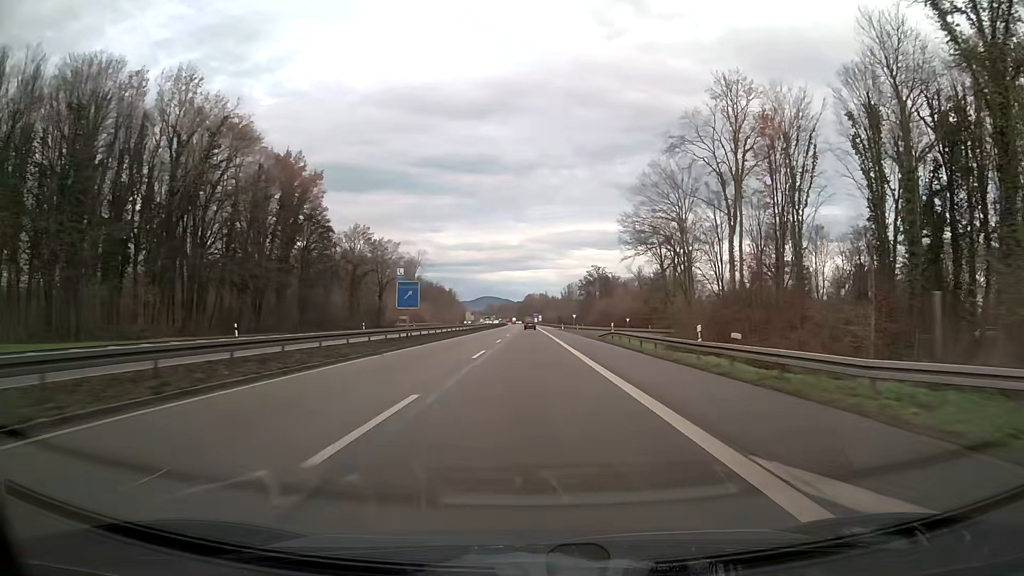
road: trunk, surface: asphalt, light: Day
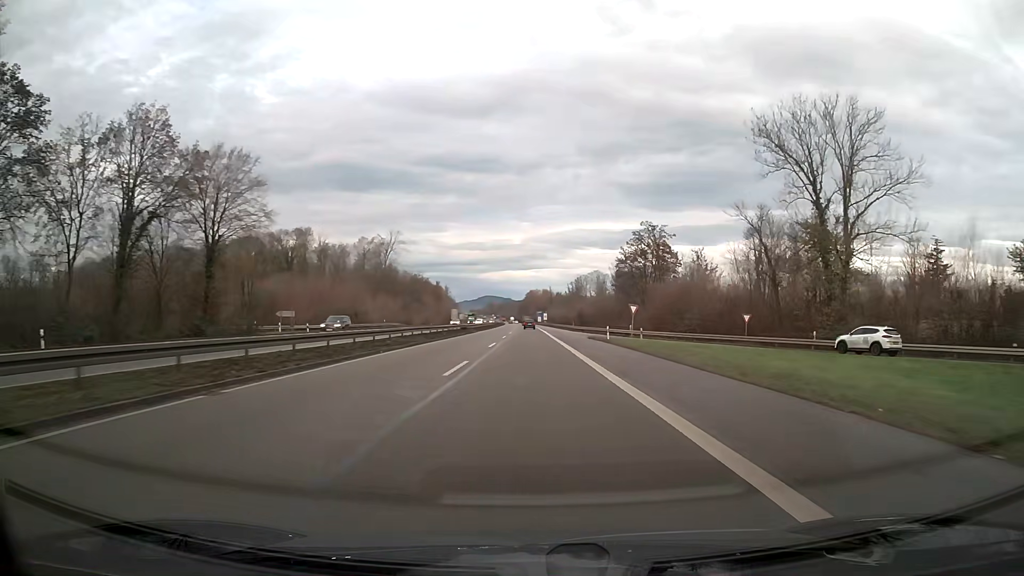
(-0.1, +63.2) m; 0°
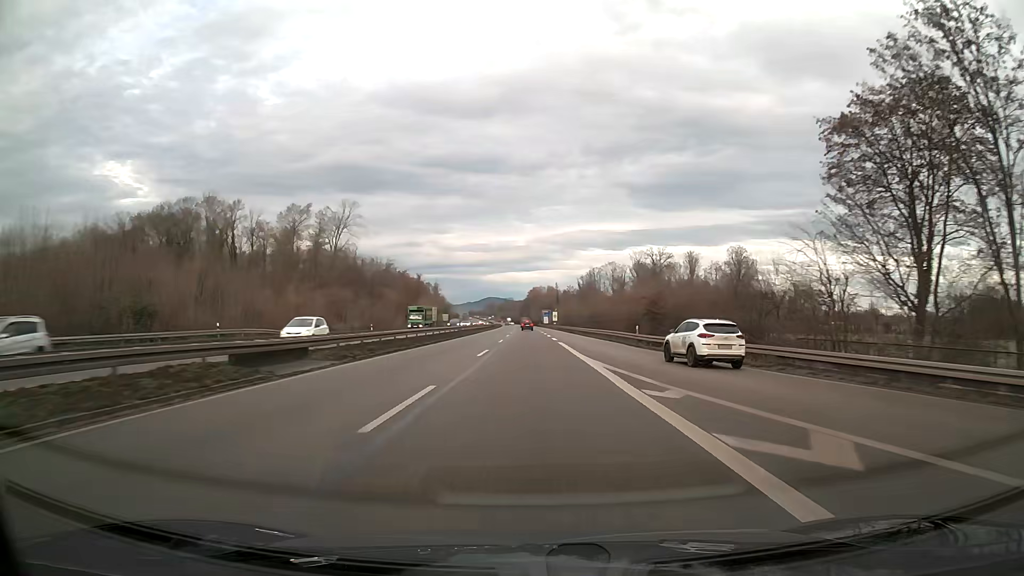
(-0.1, +63.2) m; 0°
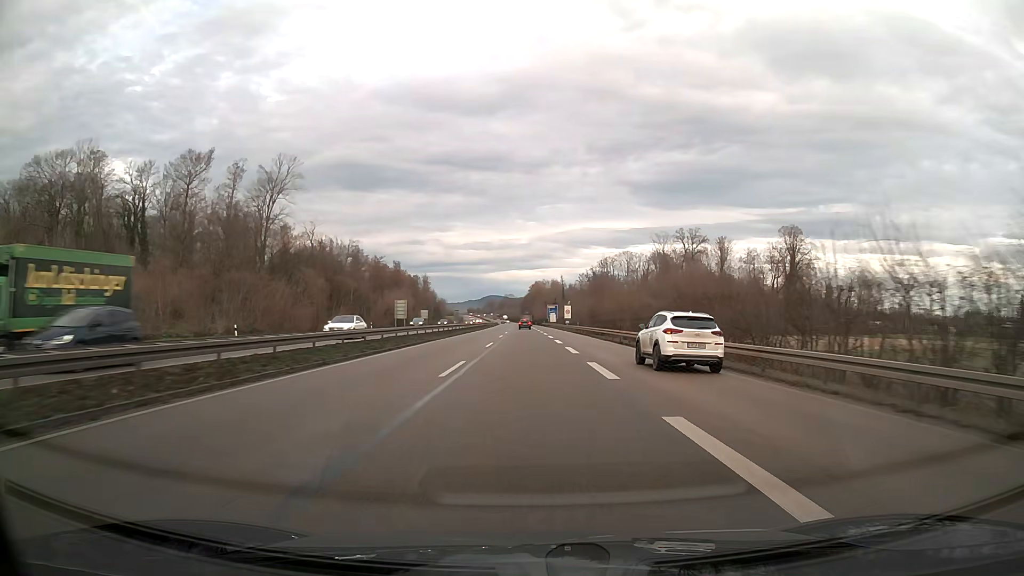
(-0.1, +47.4) m; 0°
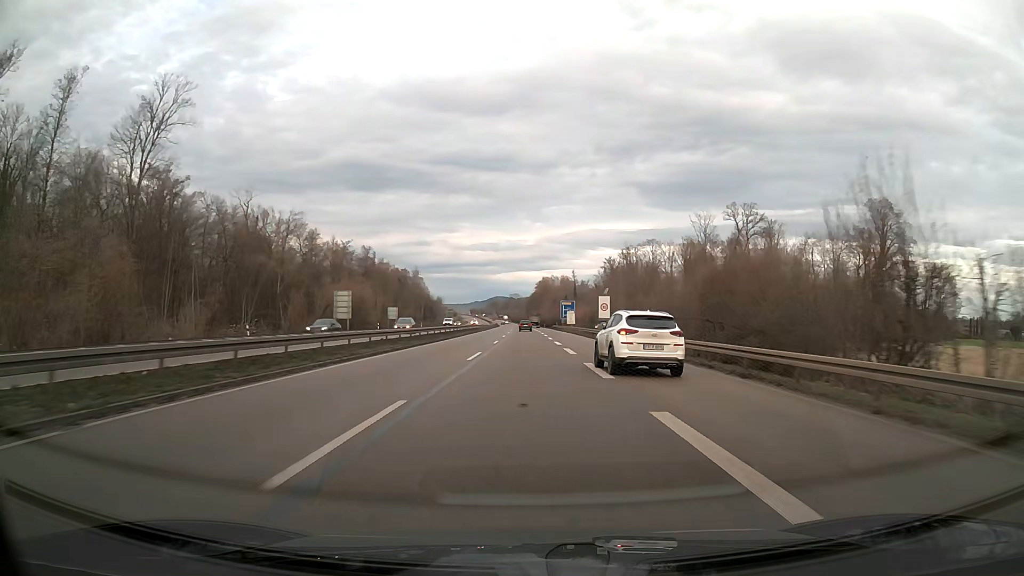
(-0.2, +47.4) m; -1°
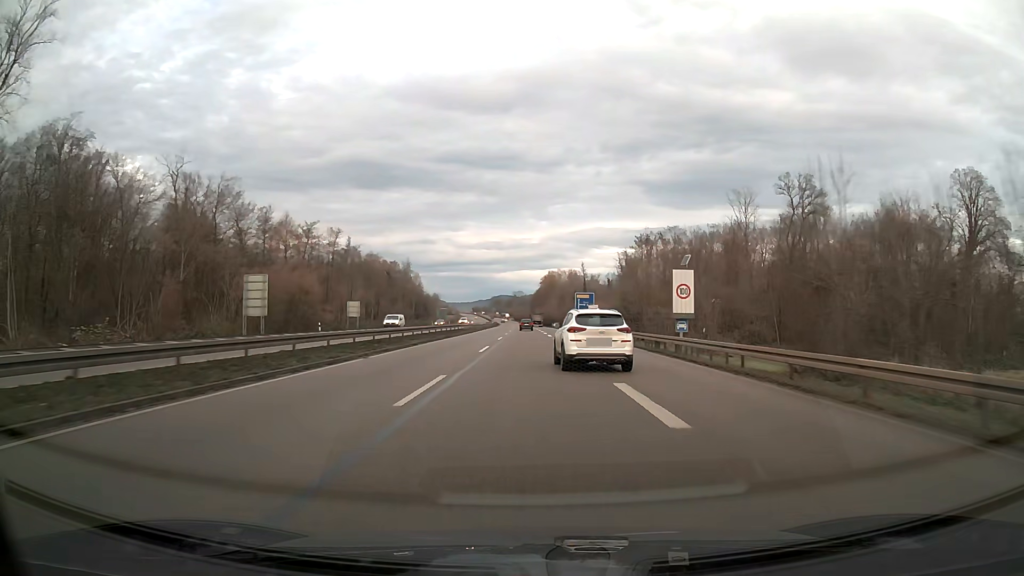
(-0.1, +31.6) m; 0°
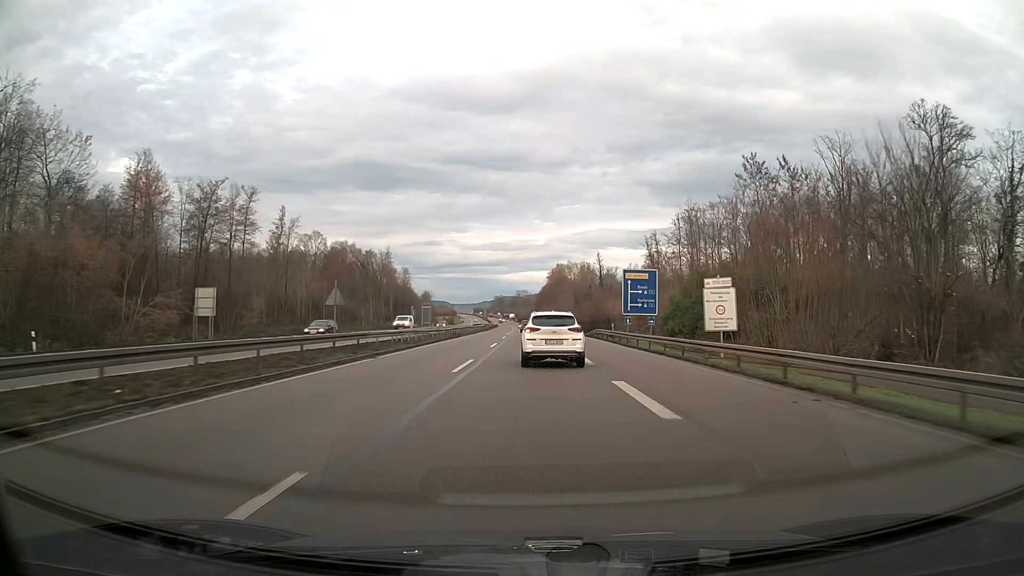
(-0.2, +47.4) m; 0°
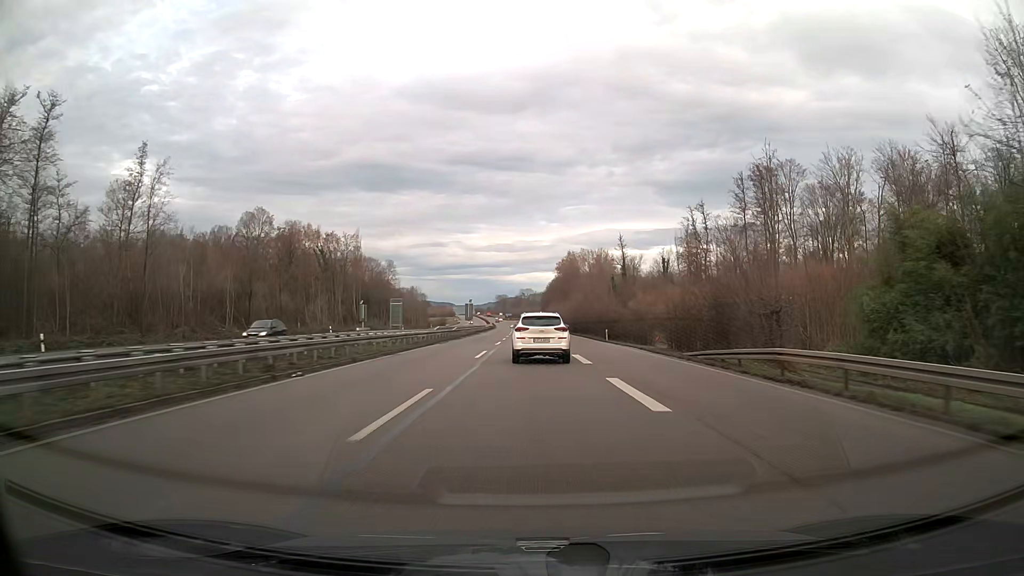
(-0.2, +47.5) m; 0°
